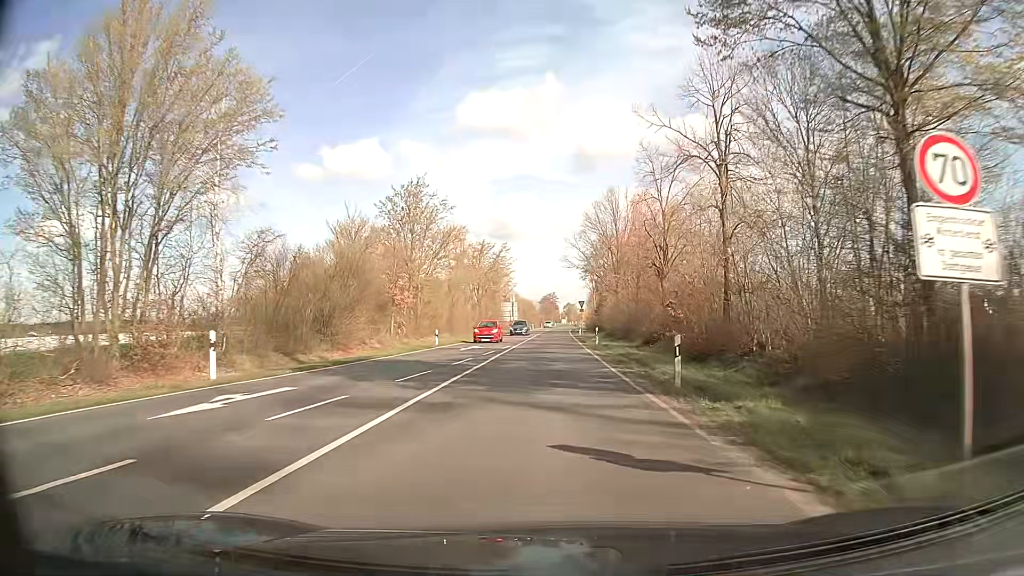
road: secondary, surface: asphalt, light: Day
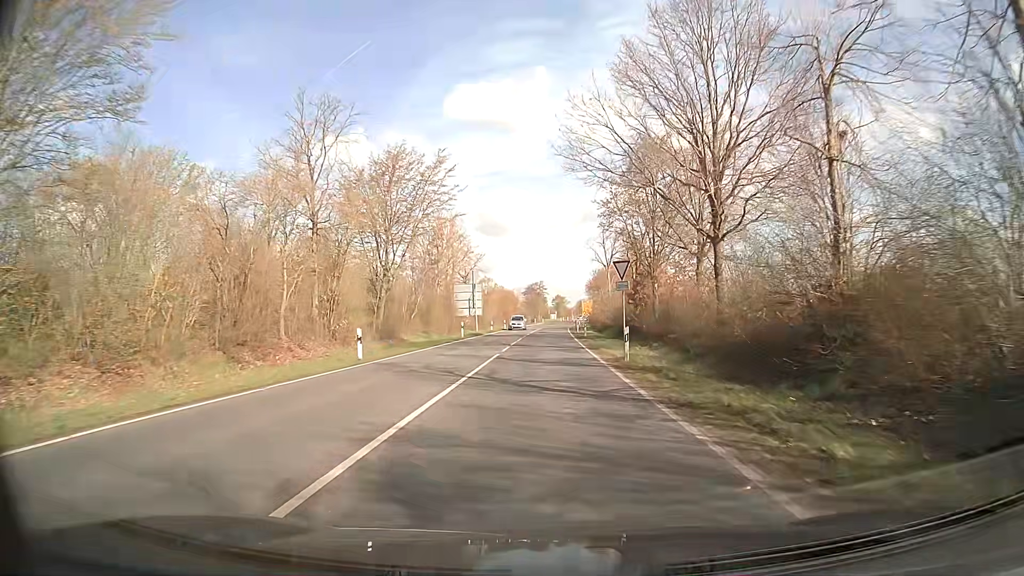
(+0.6, +43.5) m; +1°
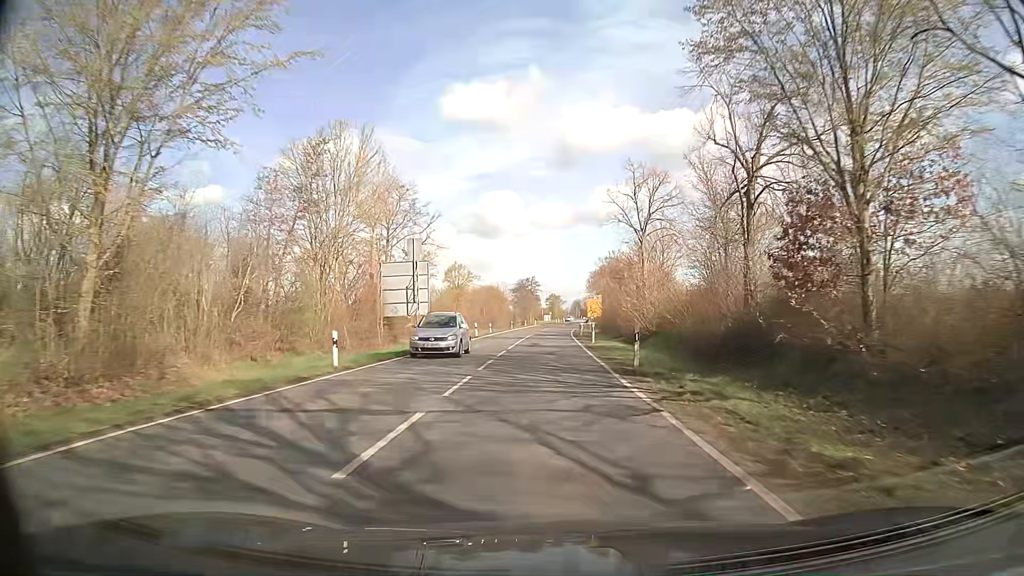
(+0.1, +27.1) m; 0°
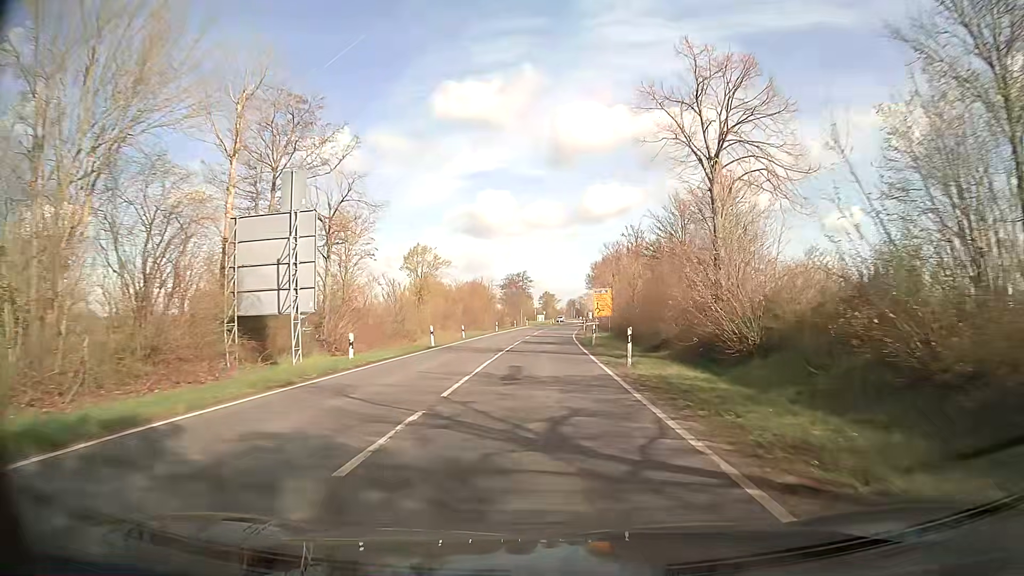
(+0.2, +18.2) m; +1°
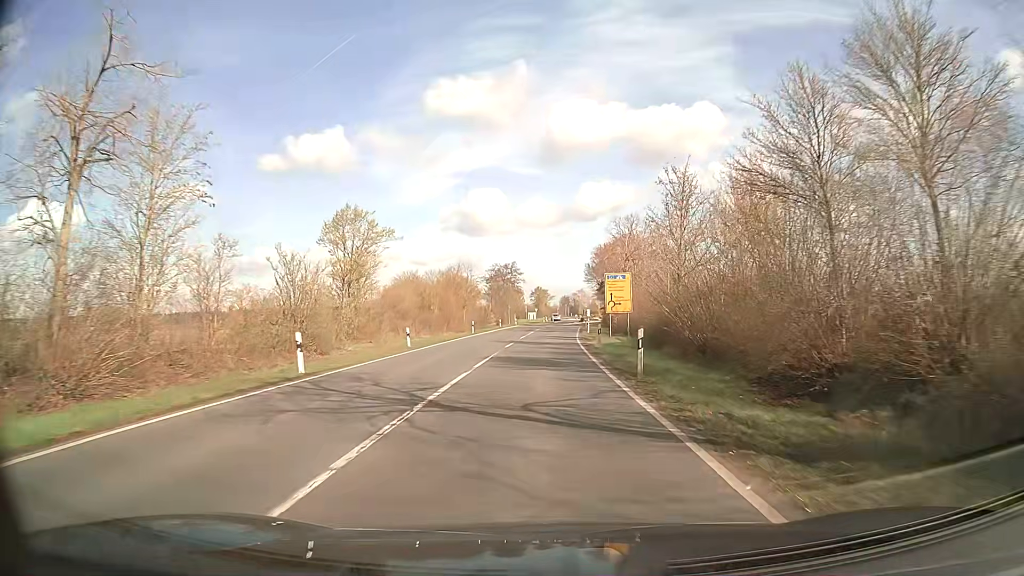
(+0.1, +18.0) m; +1°
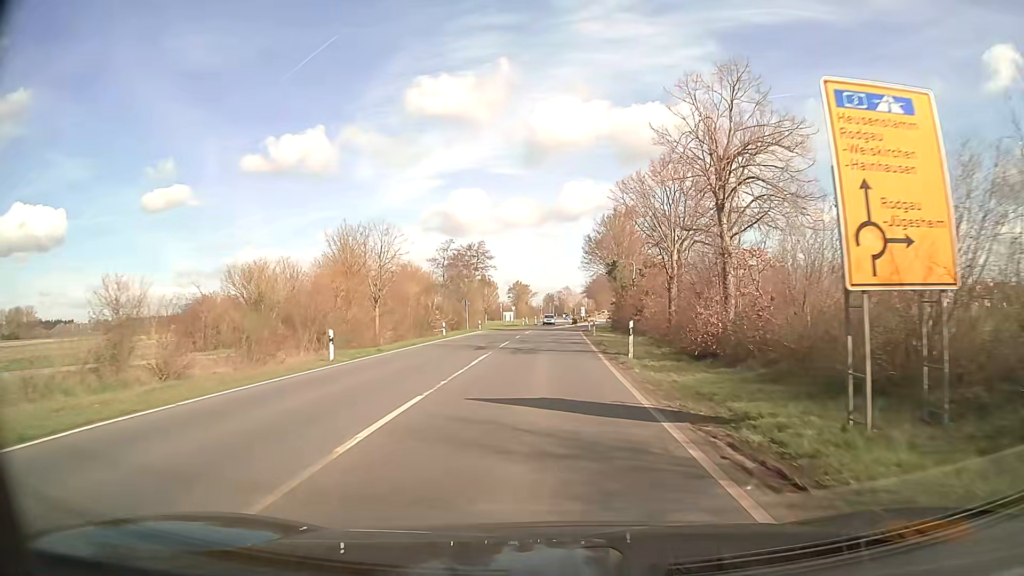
(+0.5, +34.8) m; +2°
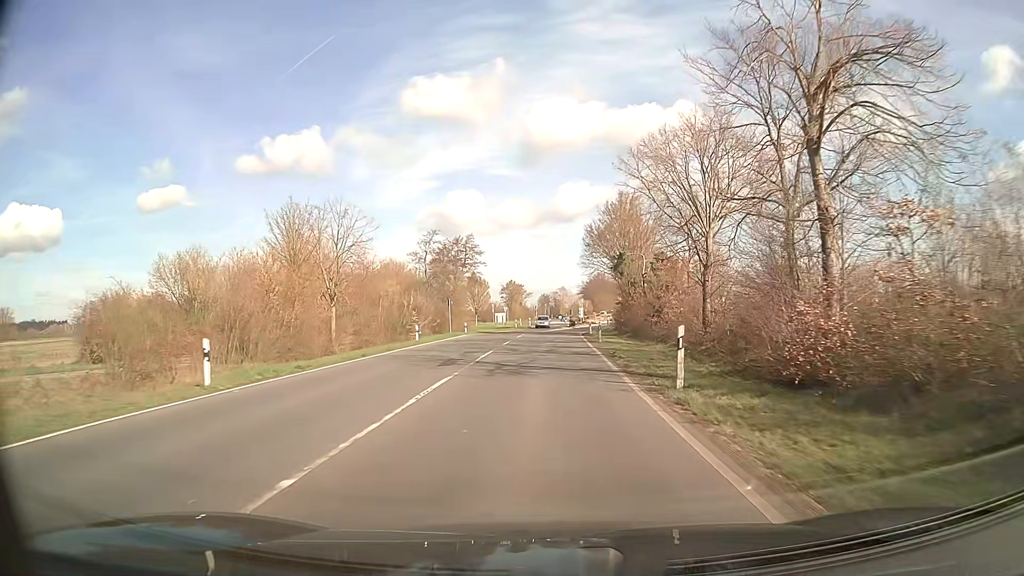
(0.0, +8.4) m; 0°
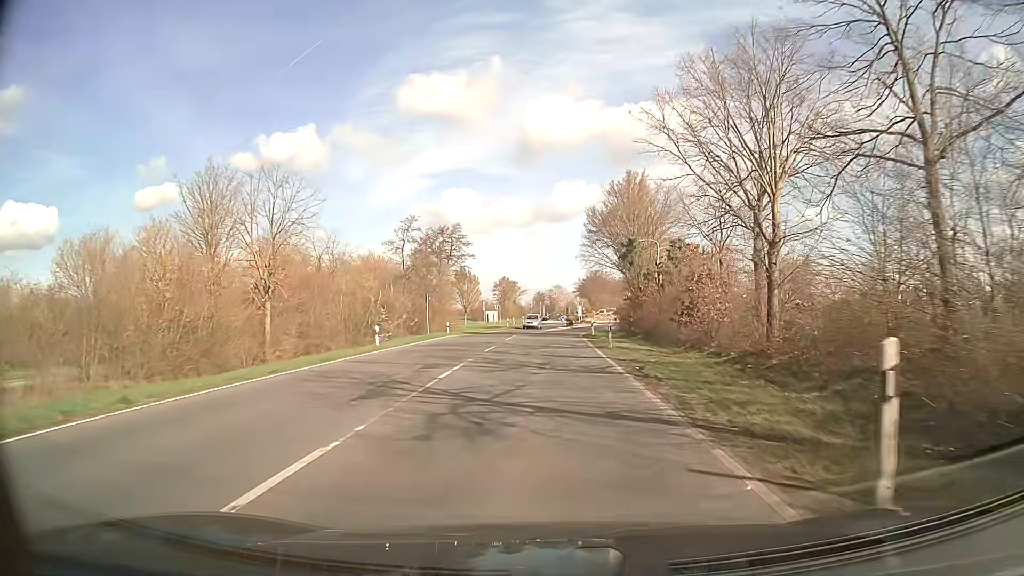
(0.0, +8.2) m; +1°
(0, +10) (0, +20) (0, +30) (+1, +40) (+1, +50) (+2, +60) (+3, +70) (+6, +79) (+11, +88) (+17, +96) m
